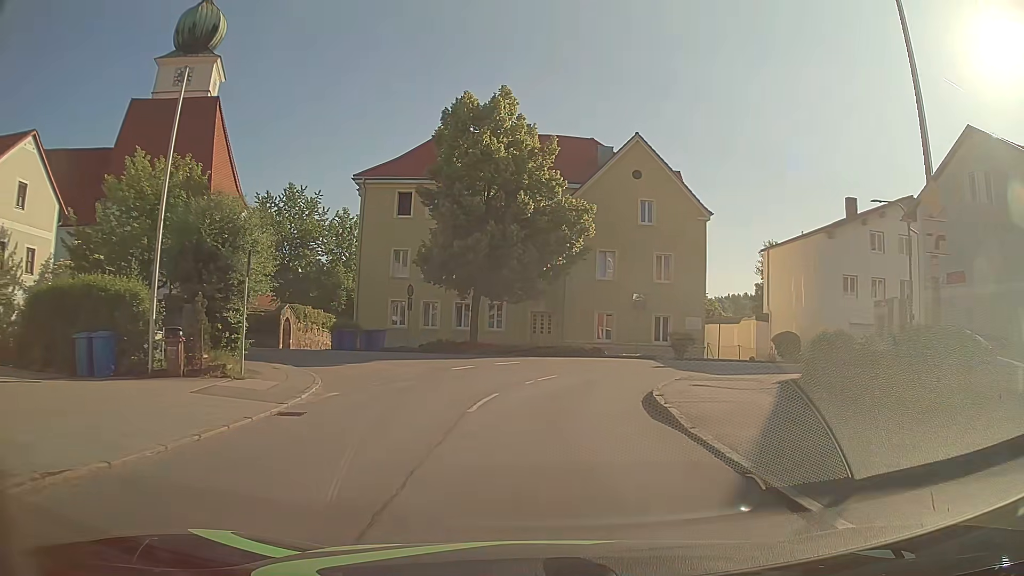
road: unclassified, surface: asphalt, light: Day
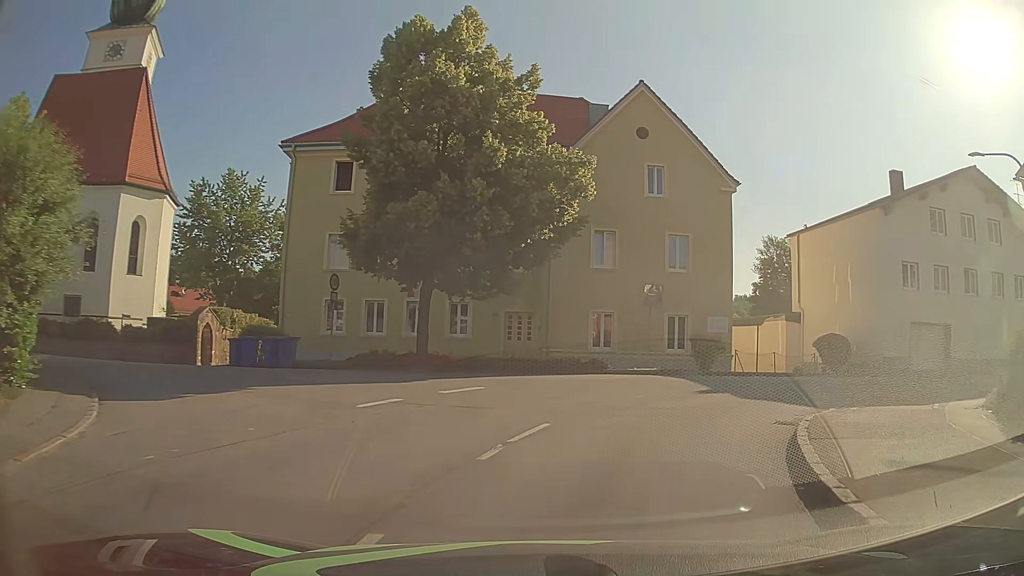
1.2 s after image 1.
(+0.1, +9.5) m; +2°
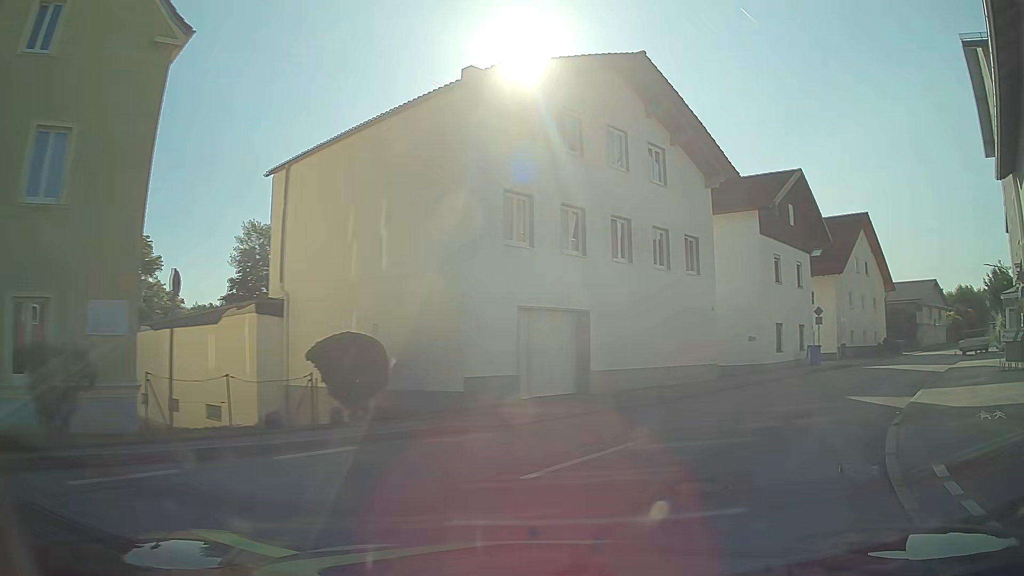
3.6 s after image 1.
(+5.5, +16.0) m; +45°
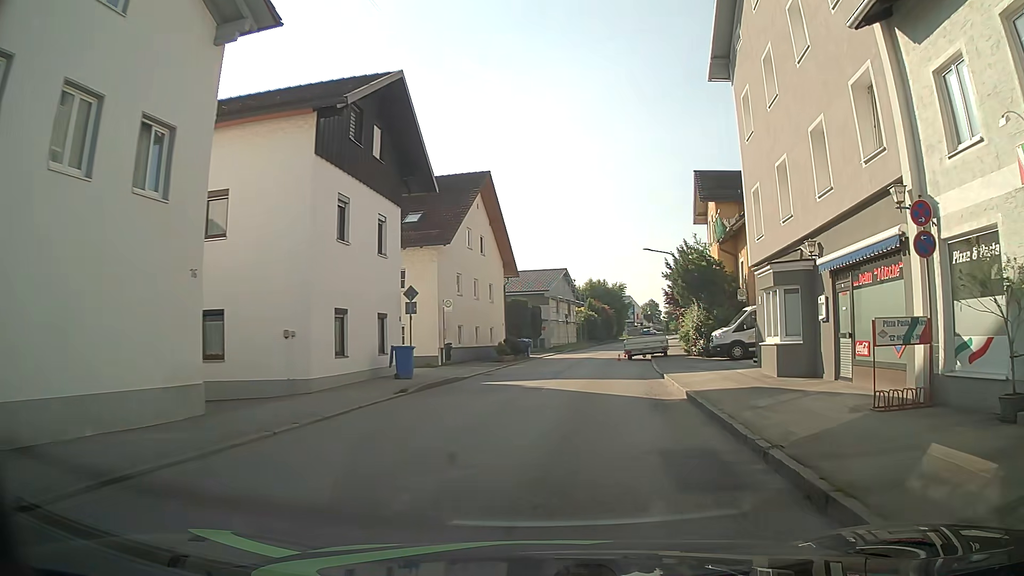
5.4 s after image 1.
(+4.4, +12.3) m; +36°
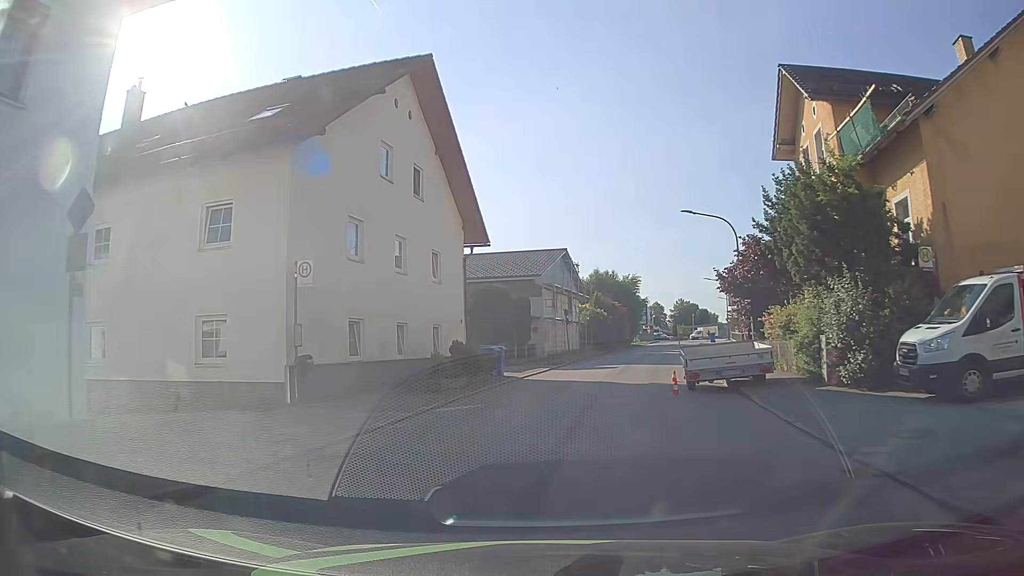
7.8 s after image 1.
(+0.4, +17.2) m; +3°
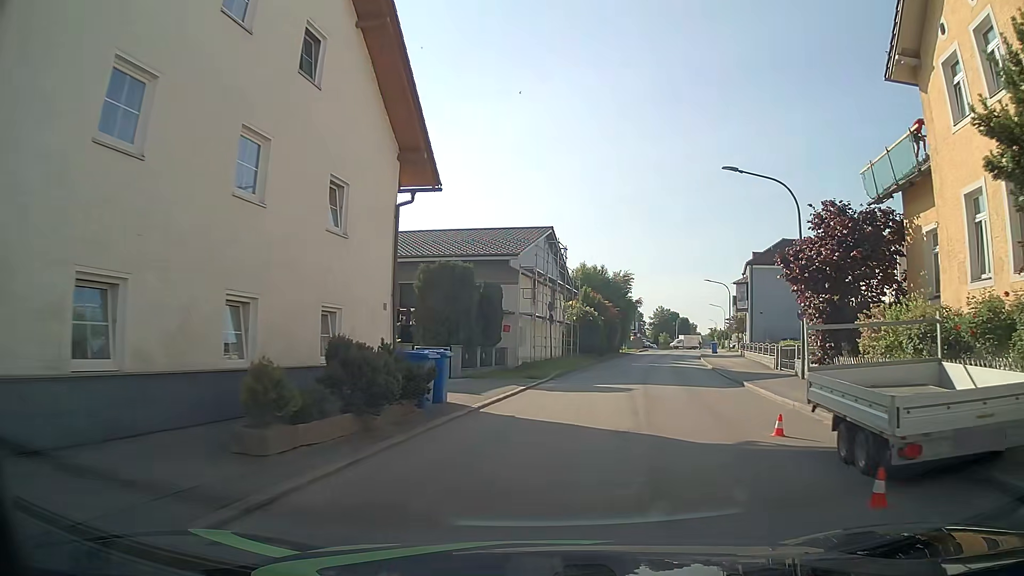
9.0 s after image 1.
(-0.7, +10.5) m; -3°
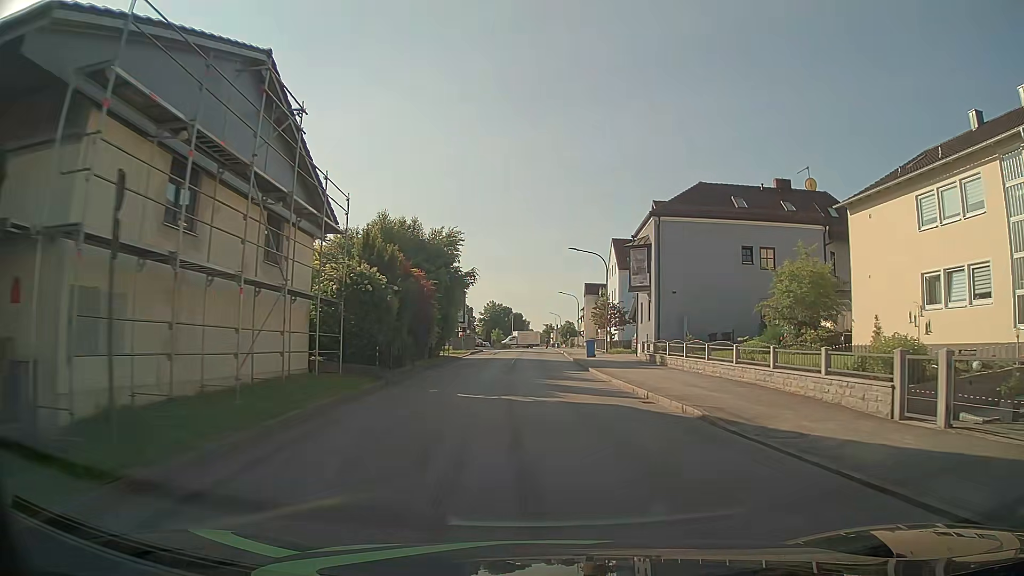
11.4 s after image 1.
(+3.1, +22.9) m; +16°
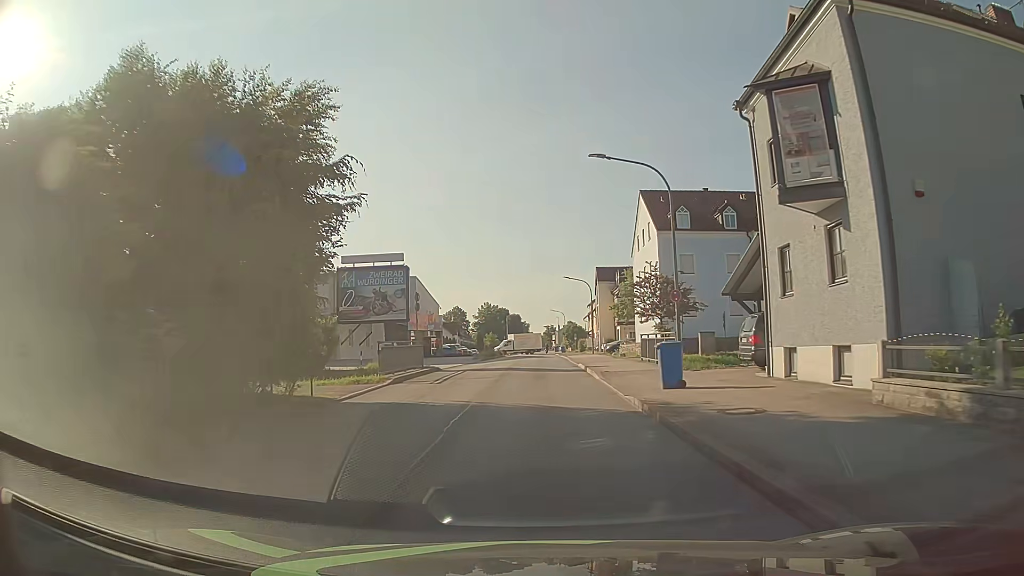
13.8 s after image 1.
(-0.2, +24.9) m; -1°
